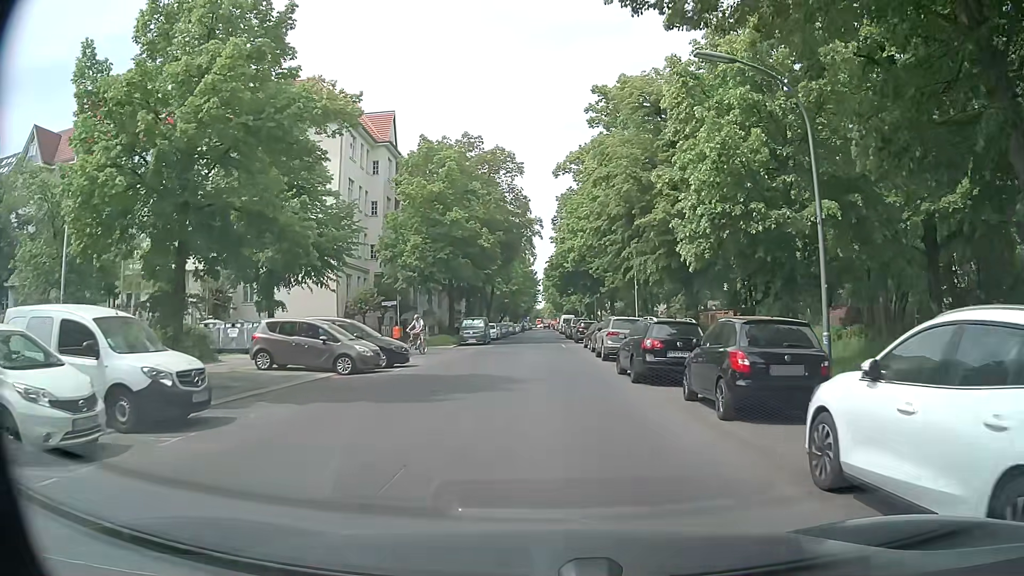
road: residential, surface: asphalt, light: Day
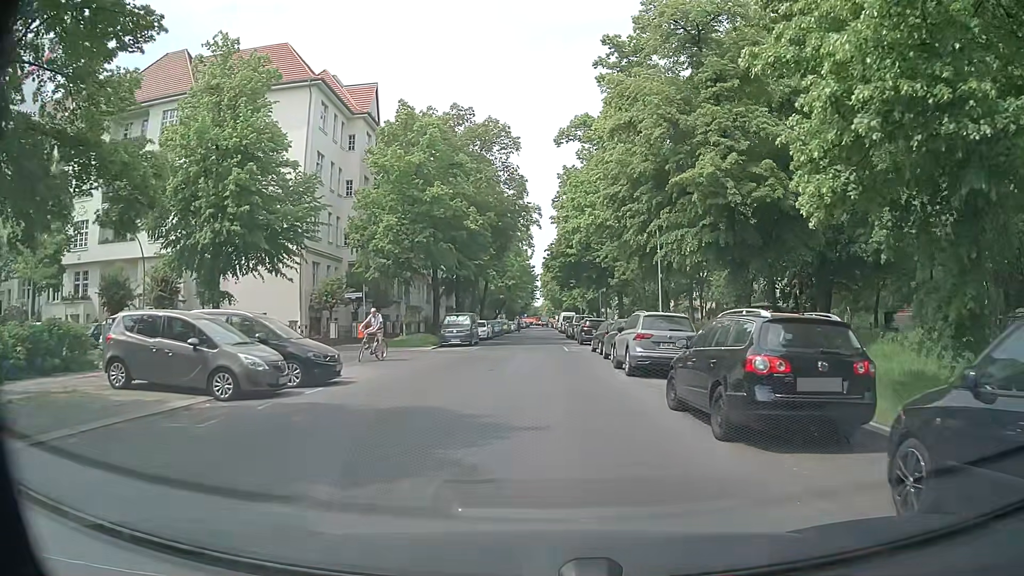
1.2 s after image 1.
(0.0, +7.8) m; +1°
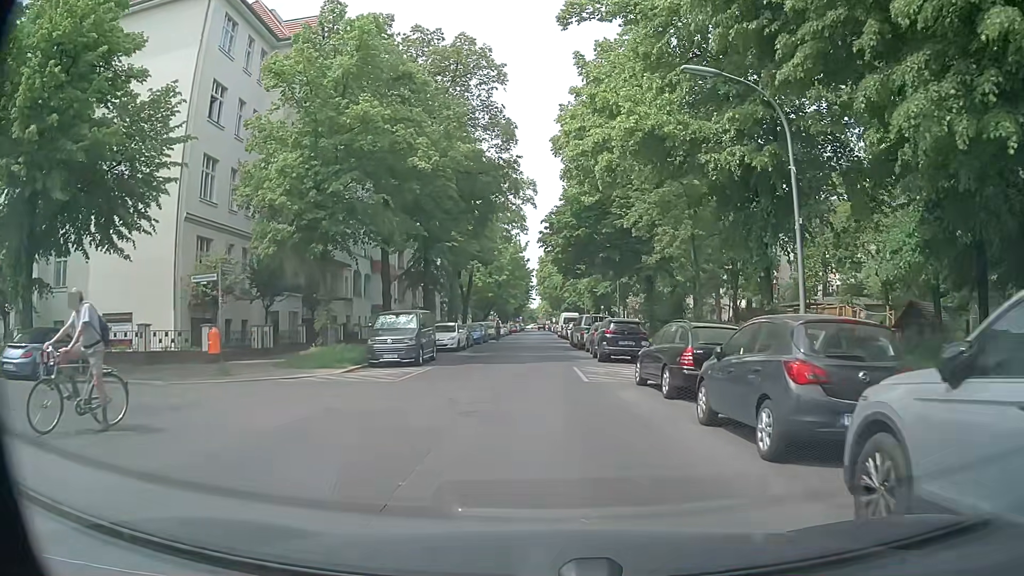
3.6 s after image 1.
(-0.2, +16.0) m; -1°
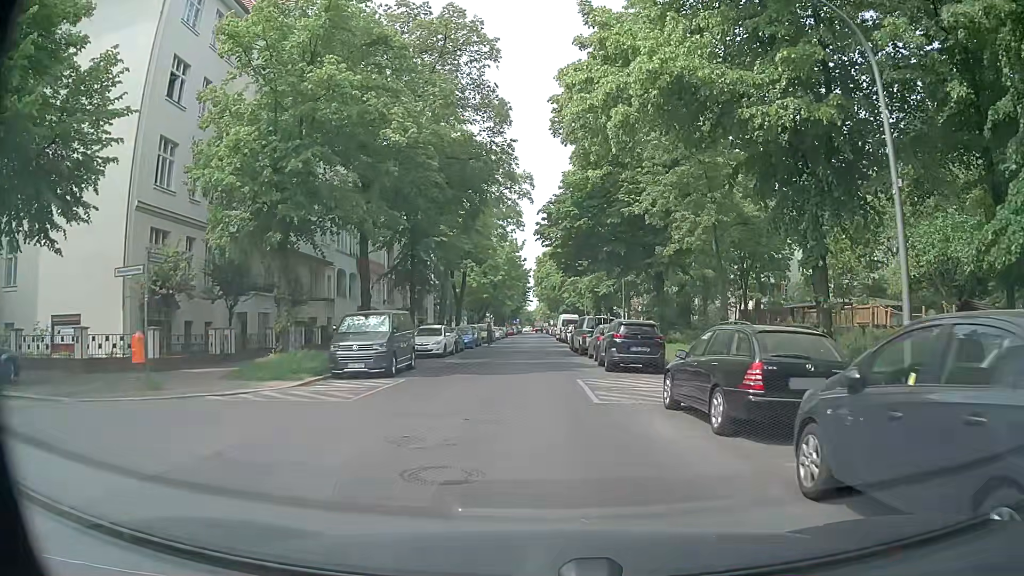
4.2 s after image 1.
(0.0, +4.0) m; +1°
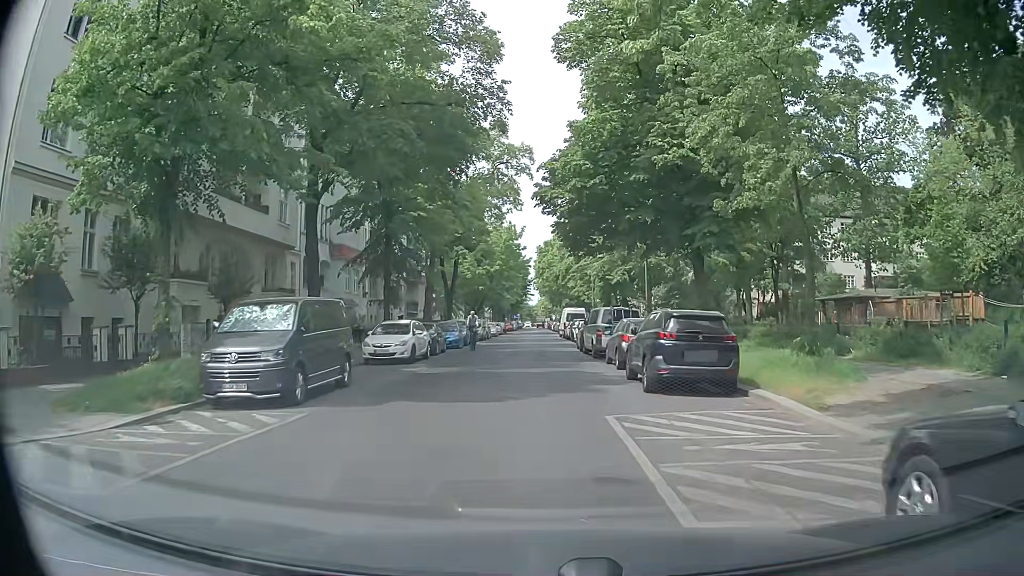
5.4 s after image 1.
(-0.1, +8.0) m; -1°
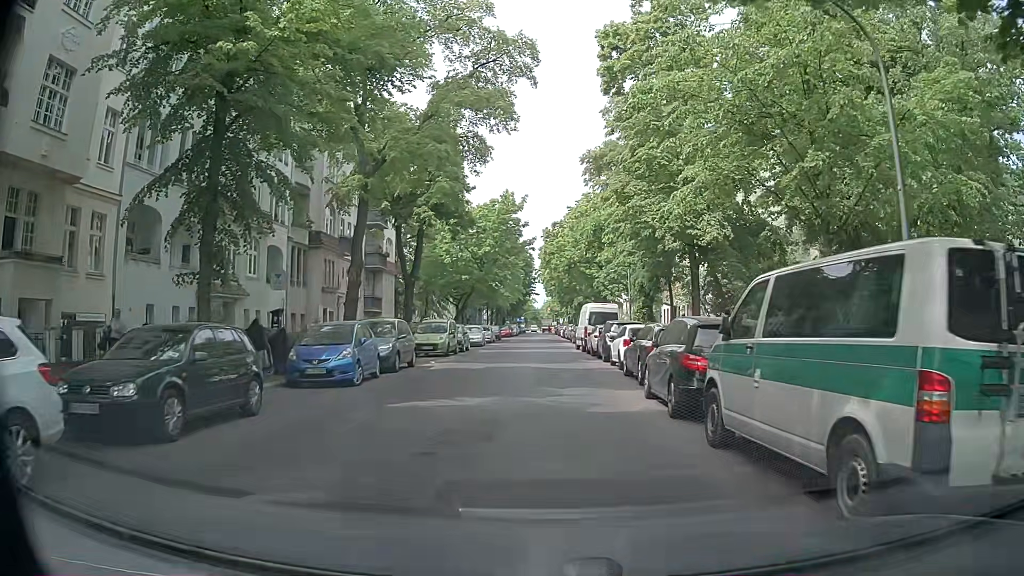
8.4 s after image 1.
(+0.3, +21.7) m; +1°
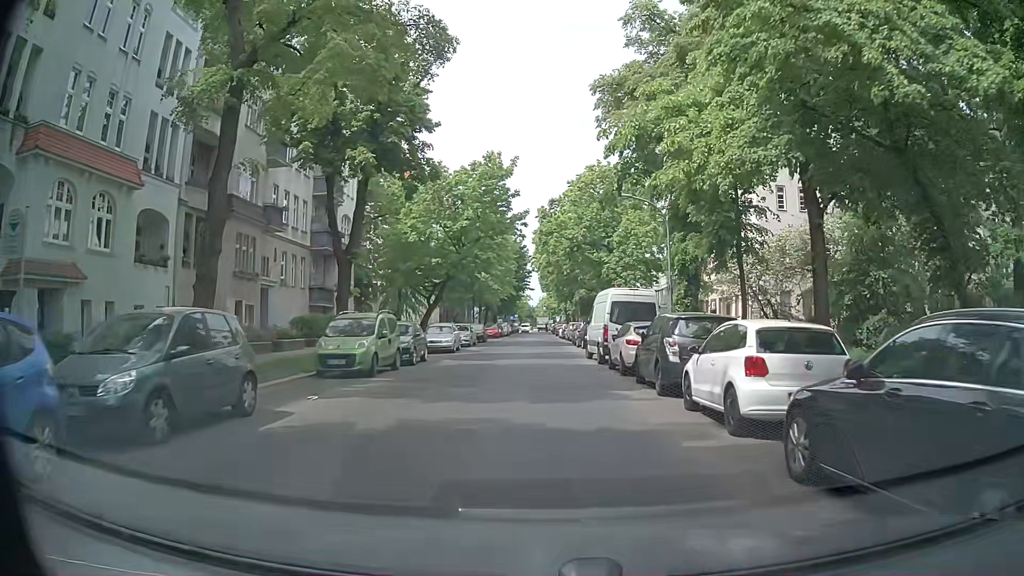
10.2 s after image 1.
(-0.1, +13.1) m; 0°
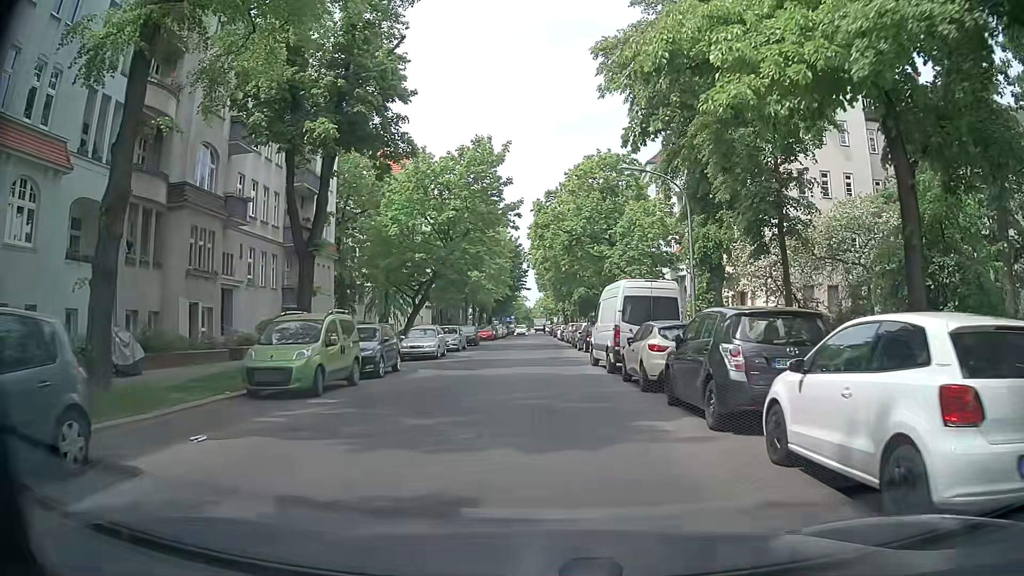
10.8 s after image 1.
(0.0, +4.4) m; -1°
(0, +10) (0, +20) (+1, +30) (+1, +40) (0, +50) (0, +60) (0, +70) (0, +80) (0, +90) (0, +100) m
